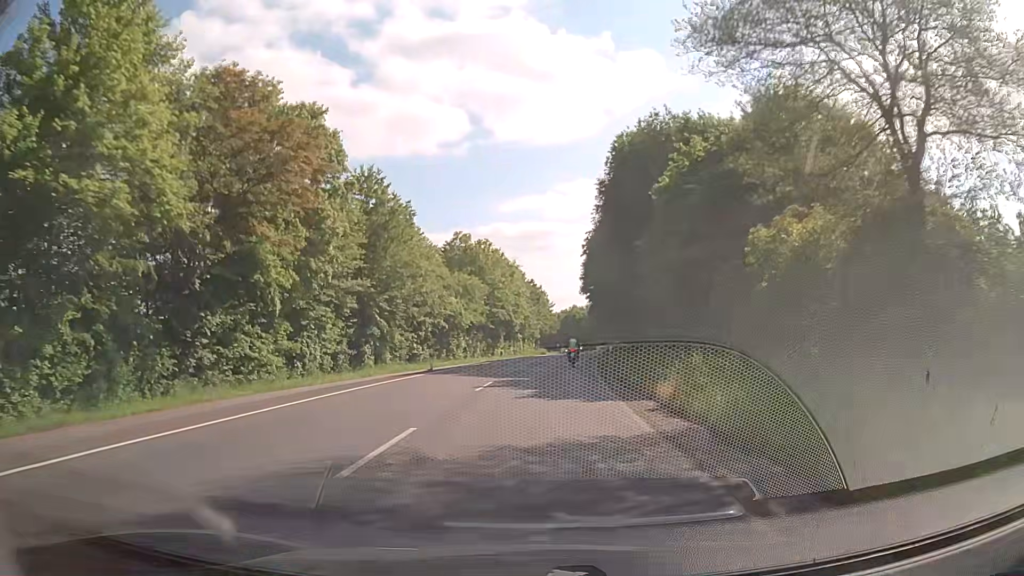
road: secondary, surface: asphalt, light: Day
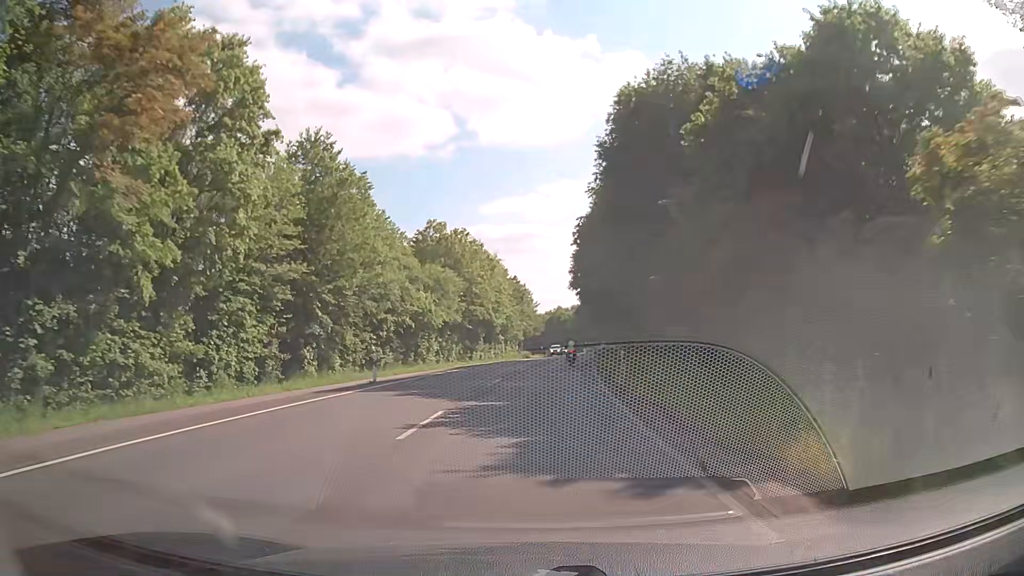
(+0.1, +9.2) m; +1°
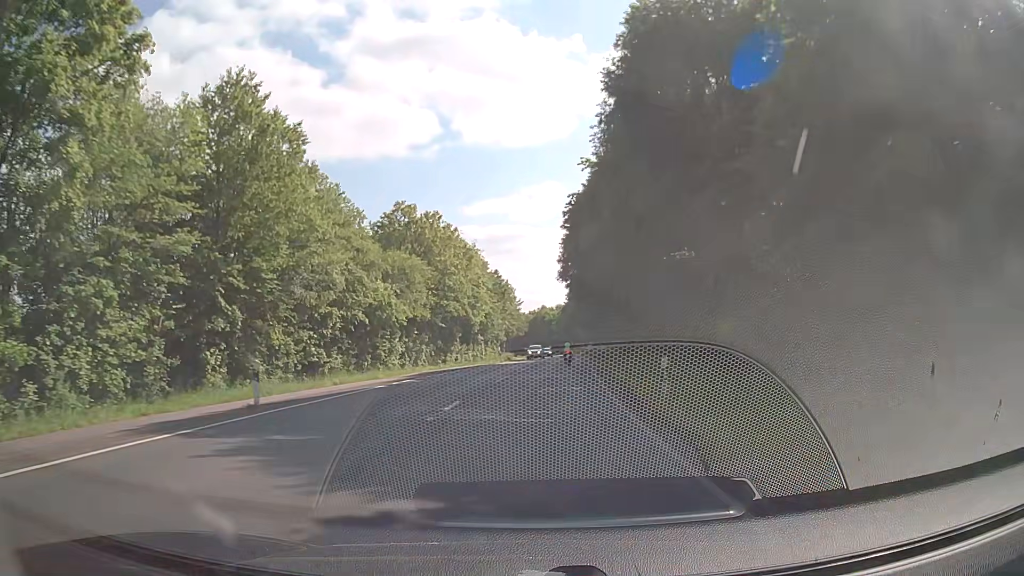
(+0.2, +9.7) m; +2°
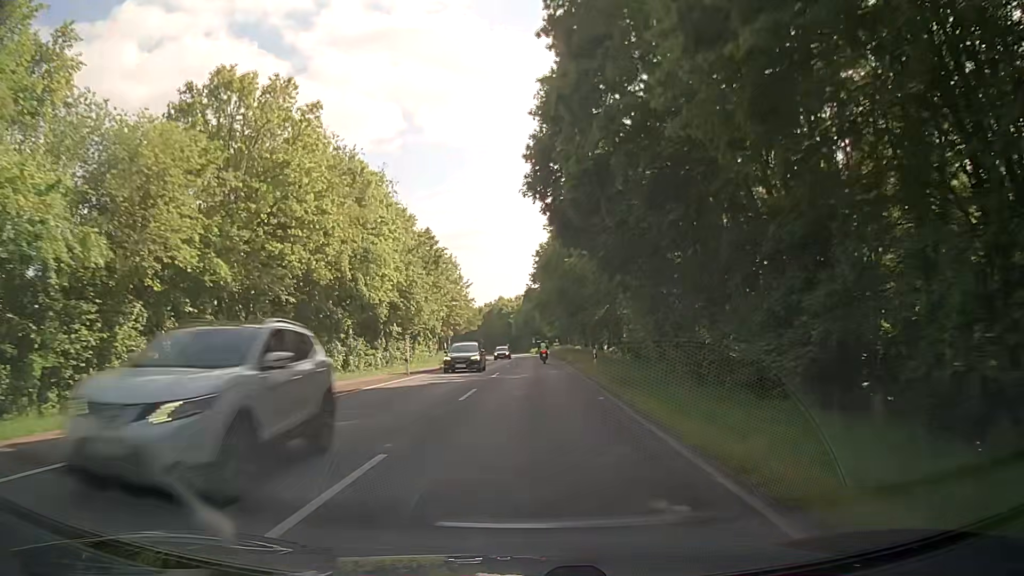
(+1.1, +32.0) m; +4°
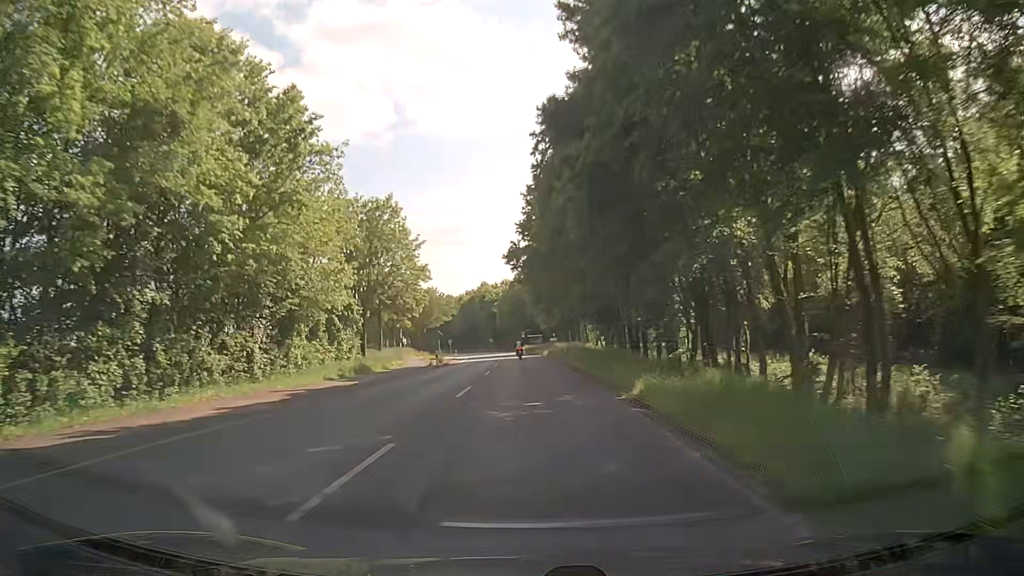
(+0.4, +35.7) m; +1°
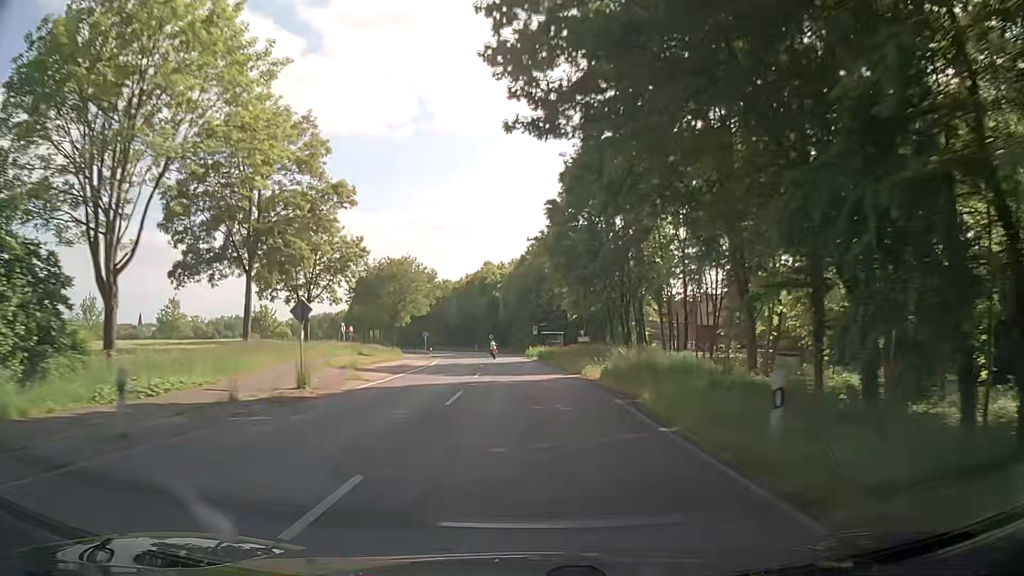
(-0.3, +38.7) m; -1°
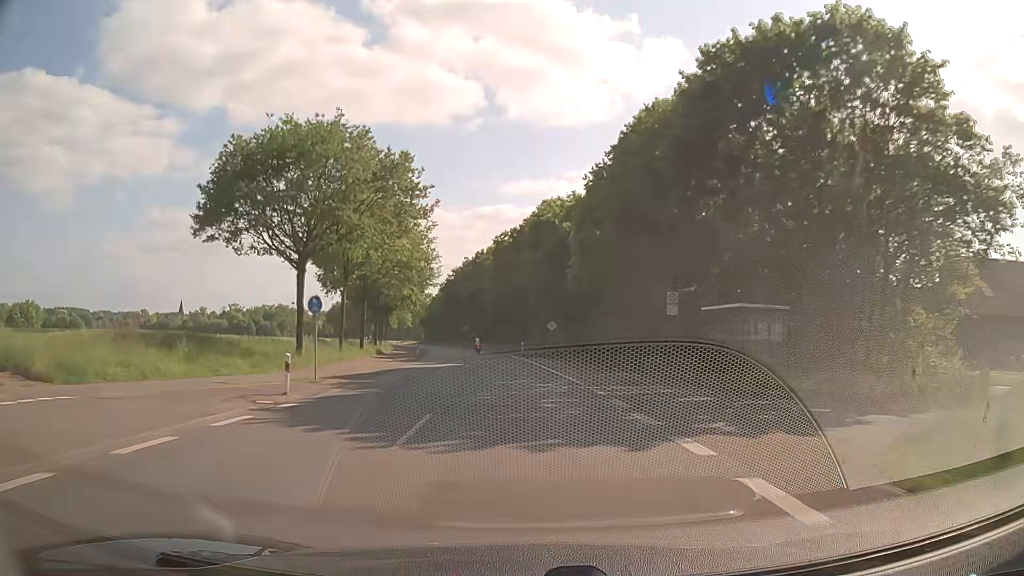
(-2.2, +55.3) m; -6°
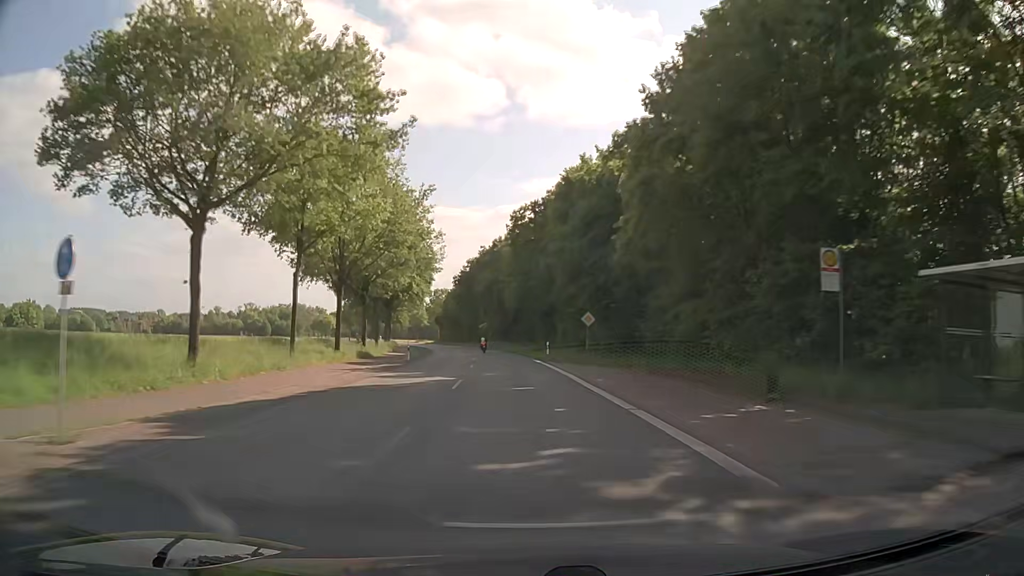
(-0.2, +14.3) m; -2°
(0, +10) (0, +20) (-1, +30) (-2, +40) (-2, +50) (-3, +60) (-5, +70) (-6, +80) (-8, +90) (-10, +99) m
